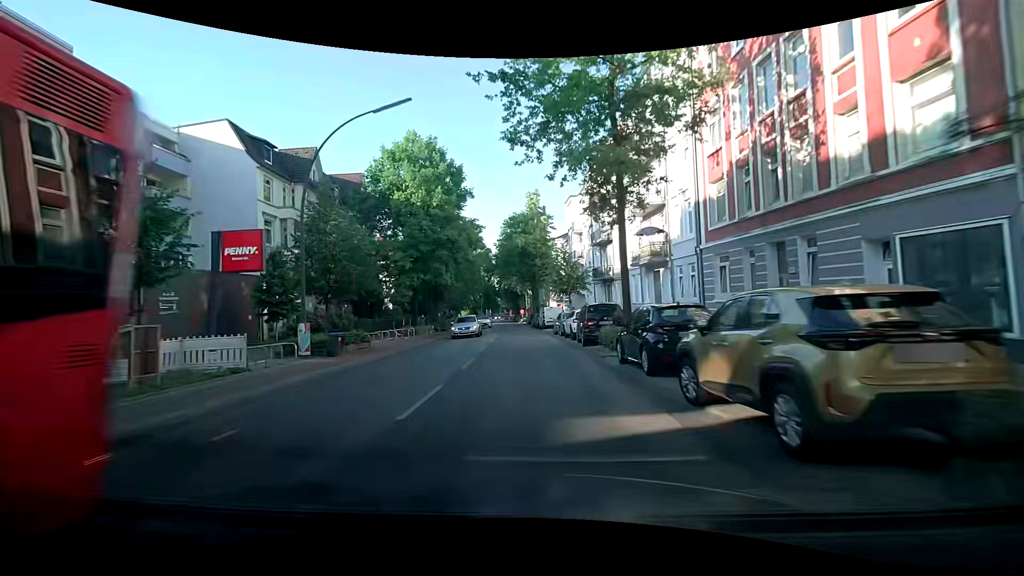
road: secondary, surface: asphalt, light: Day
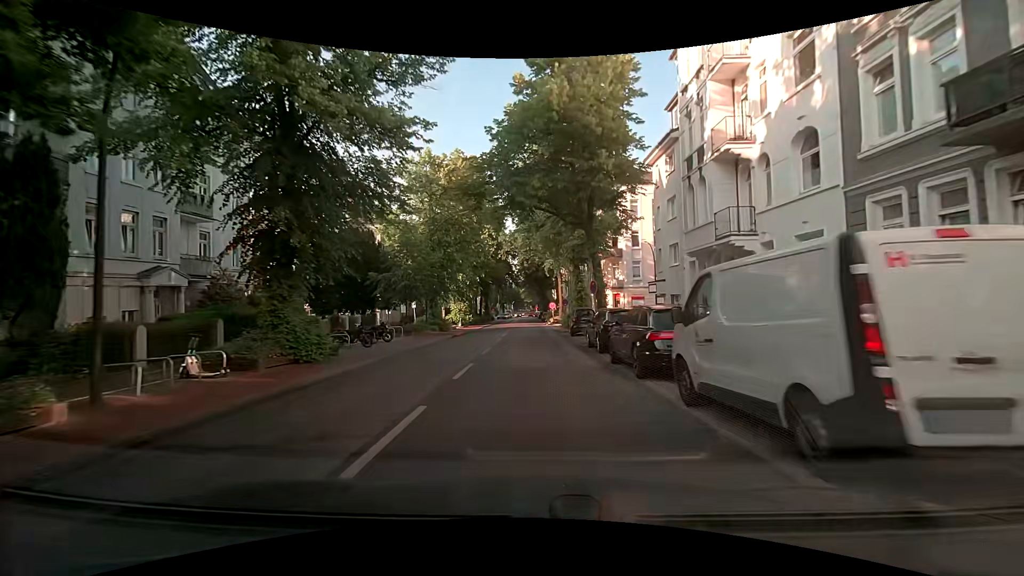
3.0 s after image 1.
(-2.3, +38.6) m; -5°
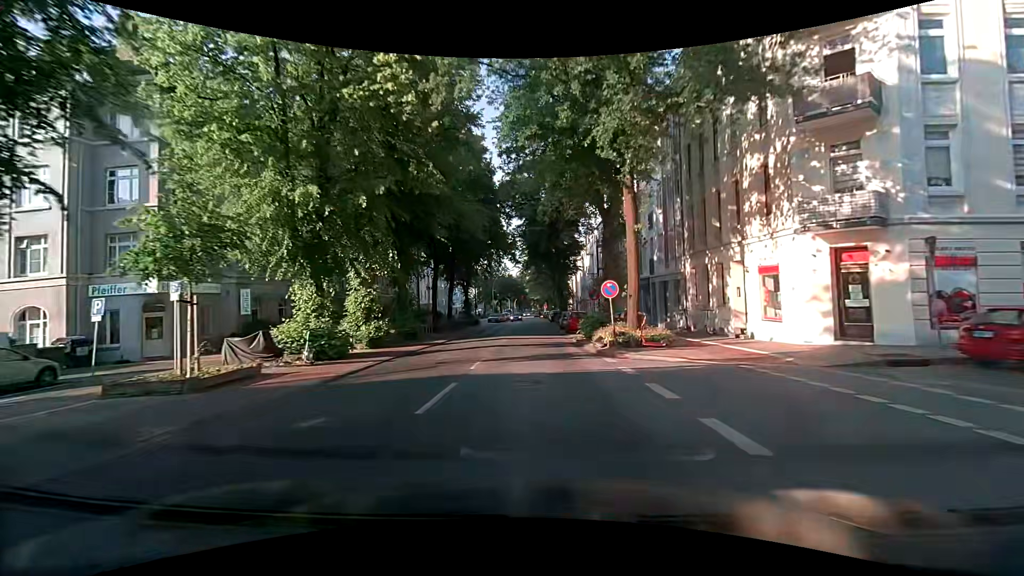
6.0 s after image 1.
(-0.4, +39.3) m; -1°
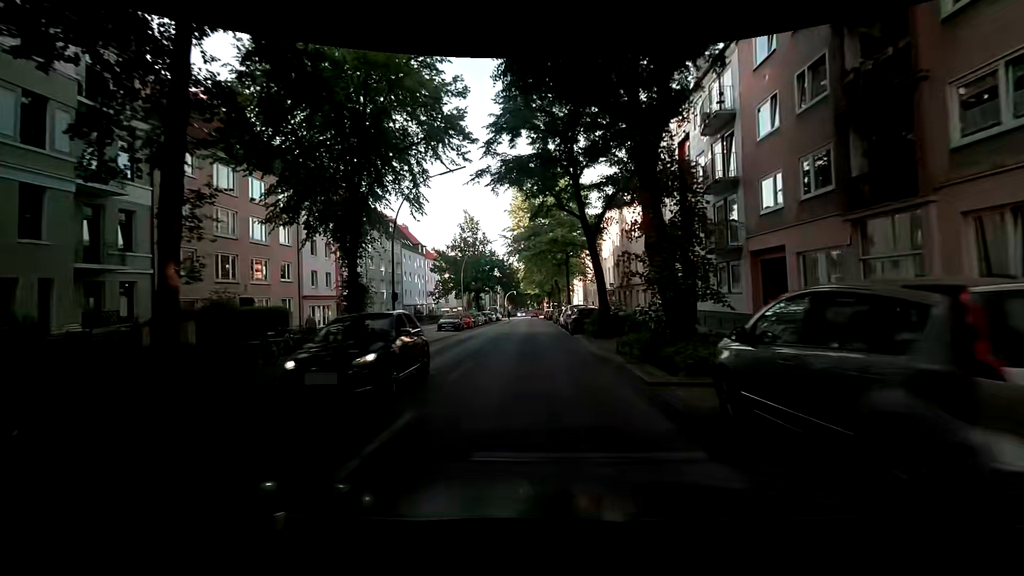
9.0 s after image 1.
(+0.1, +39.4) m; -1°
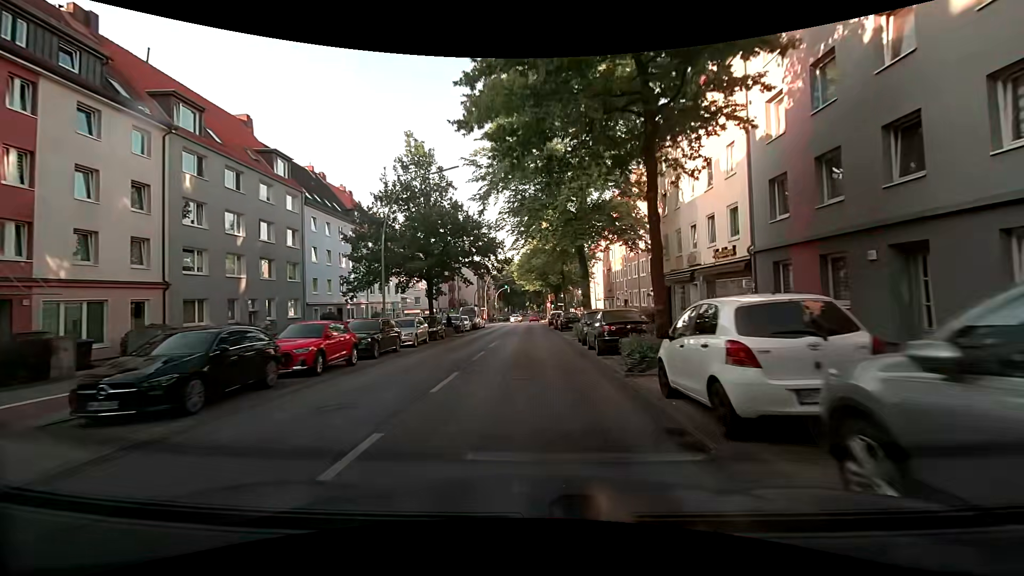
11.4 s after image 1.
(+0.4, +31.1) m; +1°
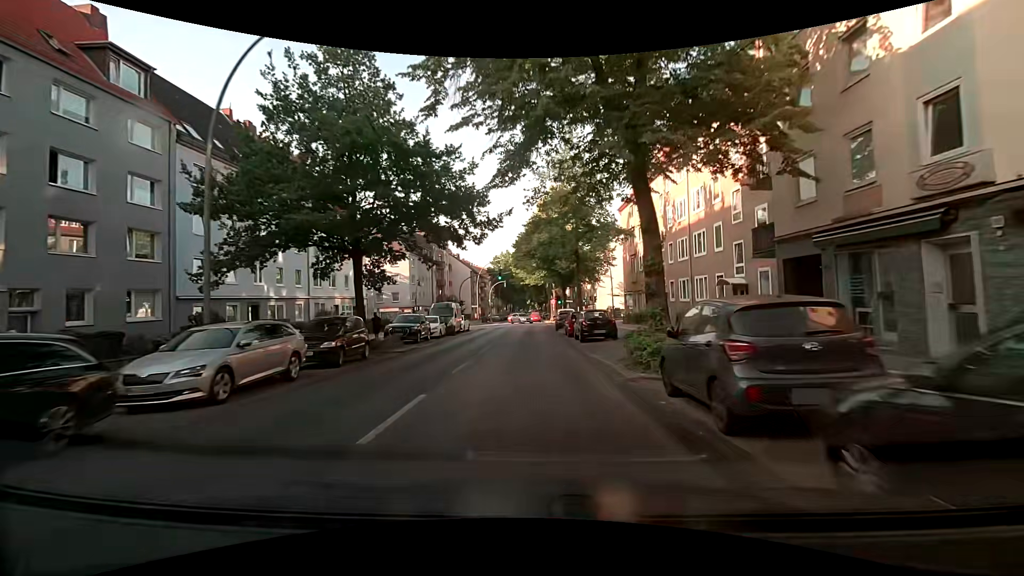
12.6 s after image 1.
(-0.2, +15.5) m; -1°
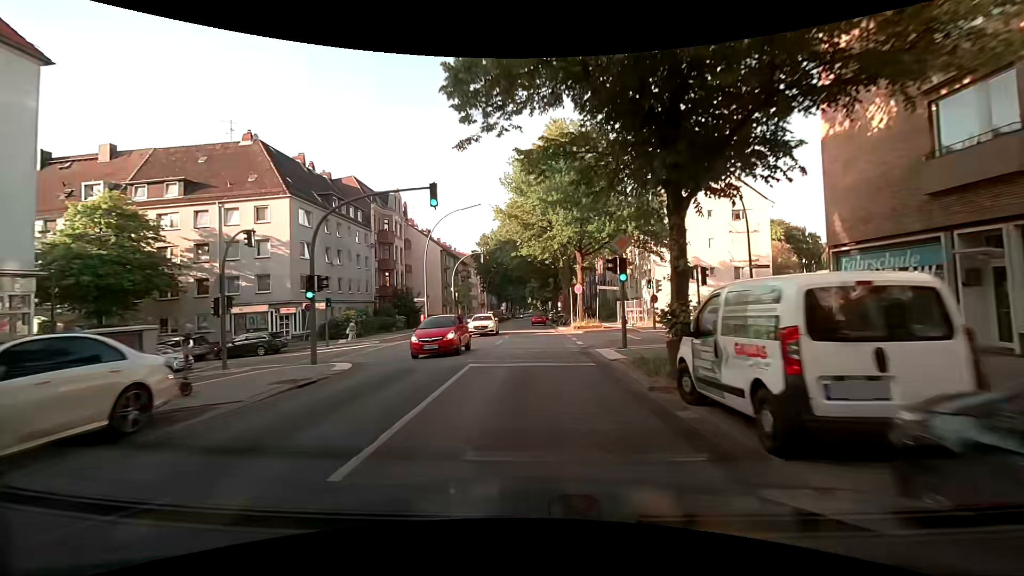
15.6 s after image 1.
(+0.3, +38.6) m; 0°
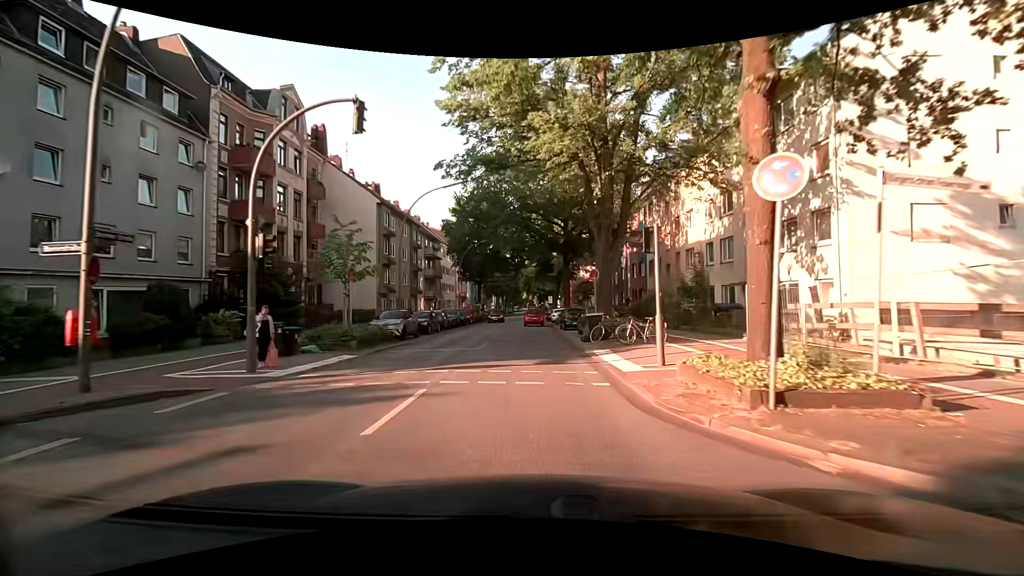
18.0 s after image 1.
(+0.2, +29.3) m; +1°
